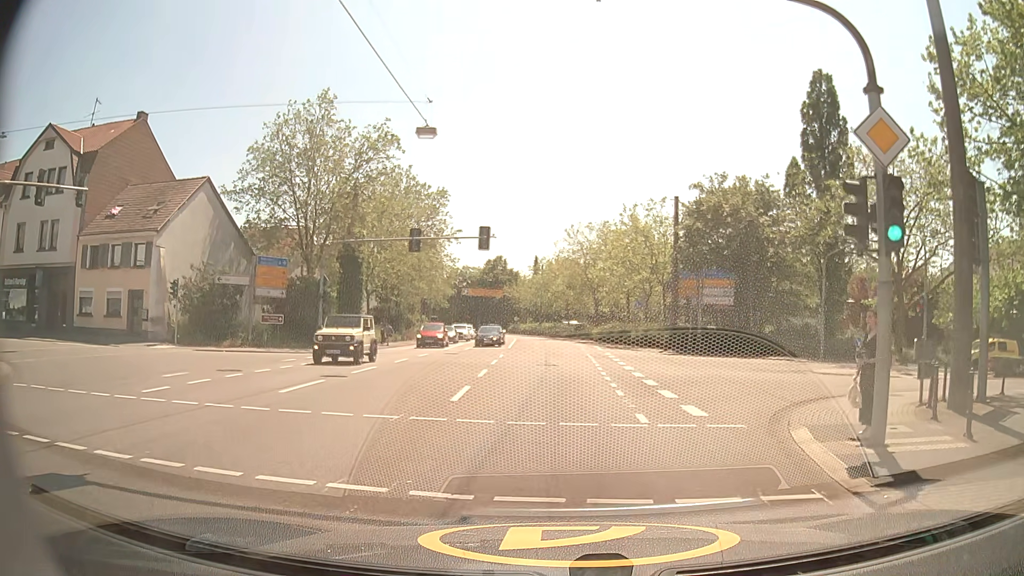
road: secondary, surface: asphalt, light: Day
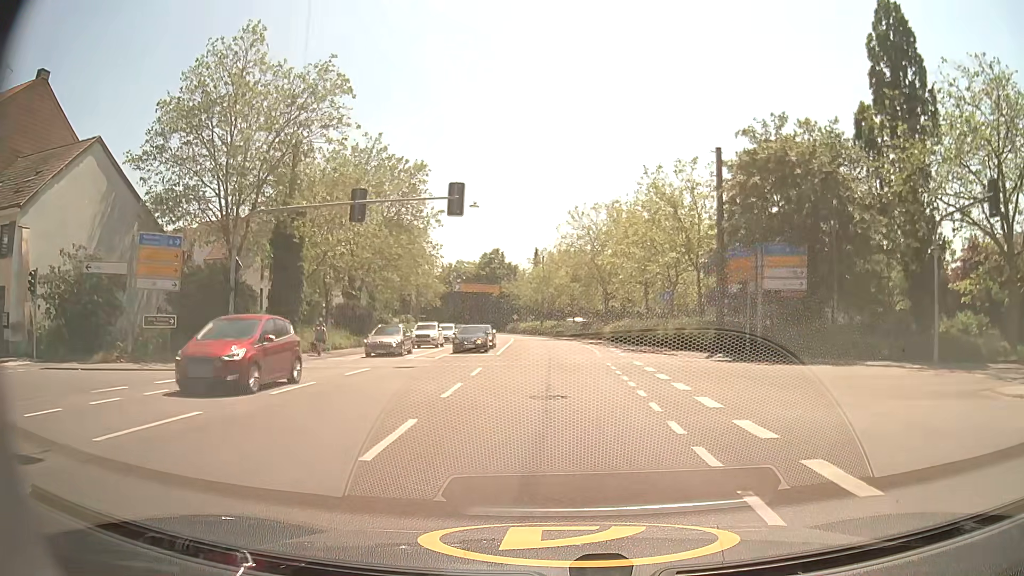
(-0.3, +12.1) m; -1°
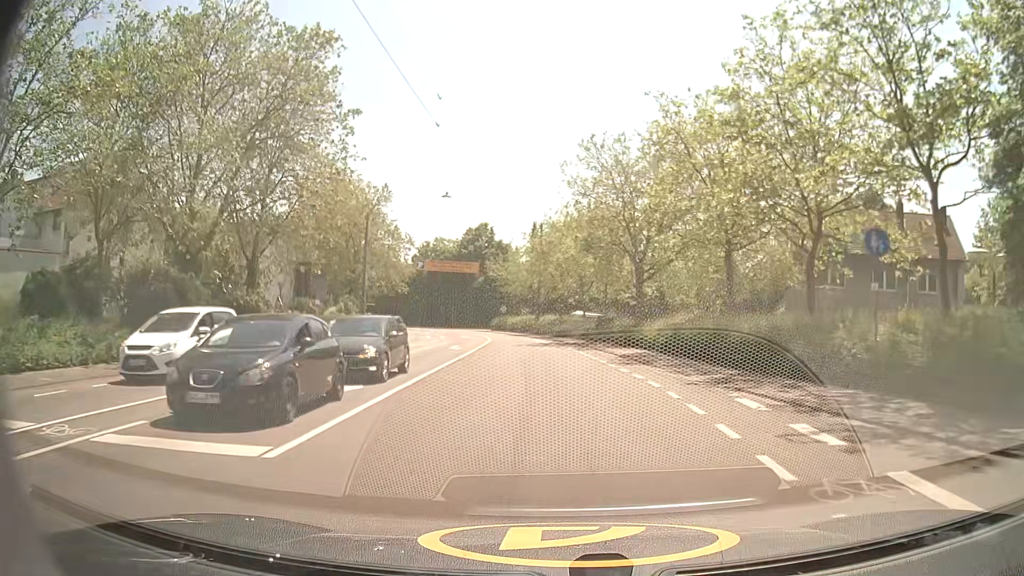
(0.0, +26.1) m; -1°
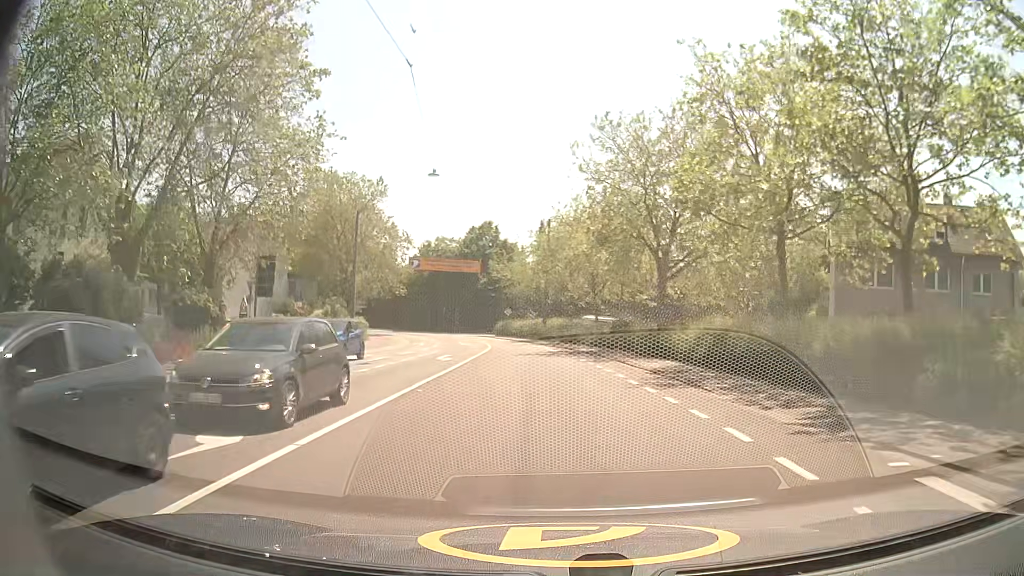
(0.0, +5.9) m; -2°
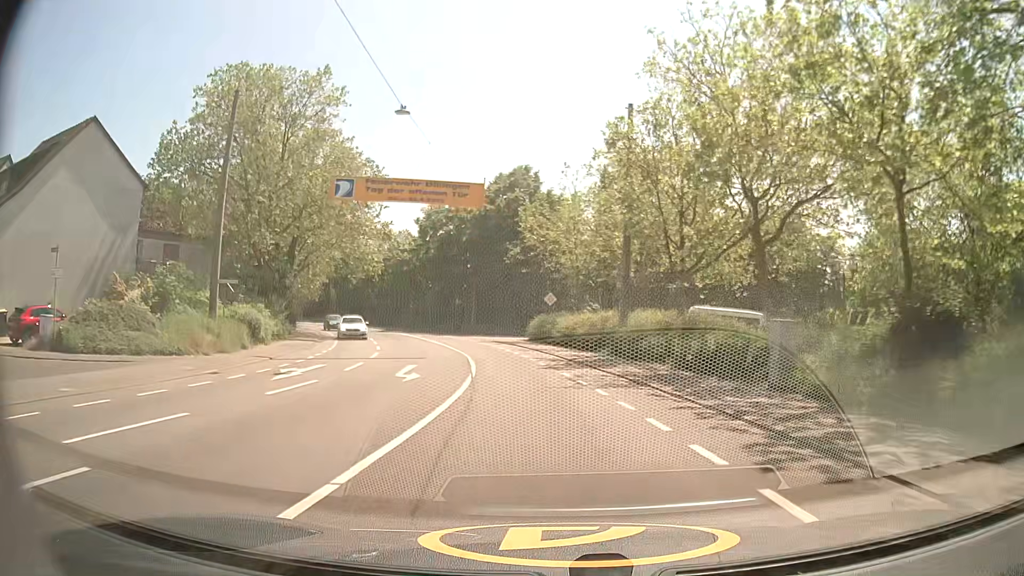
(-0.7, +31.9) m; -3°
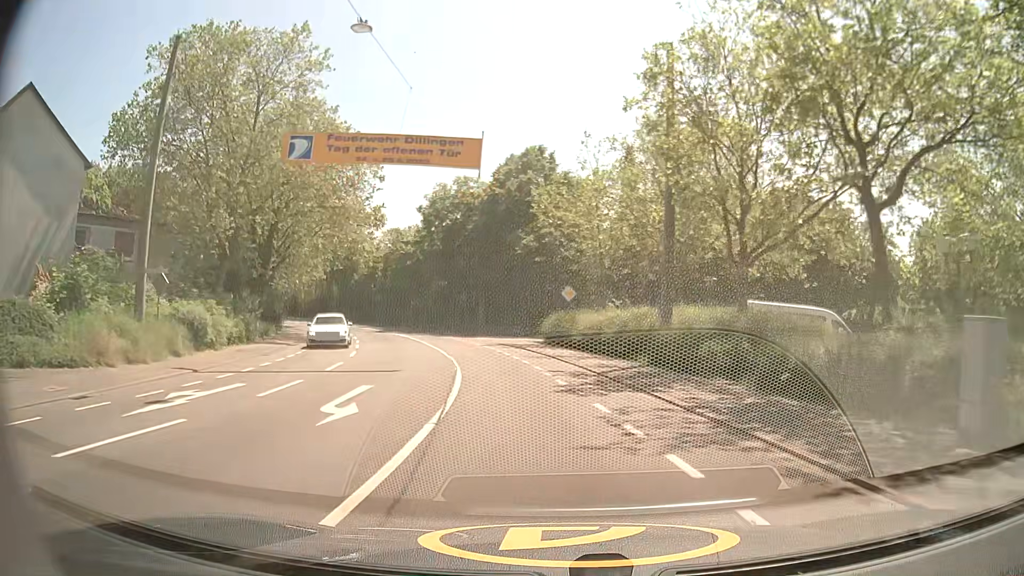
(-0.1, +6.7) m; -2°
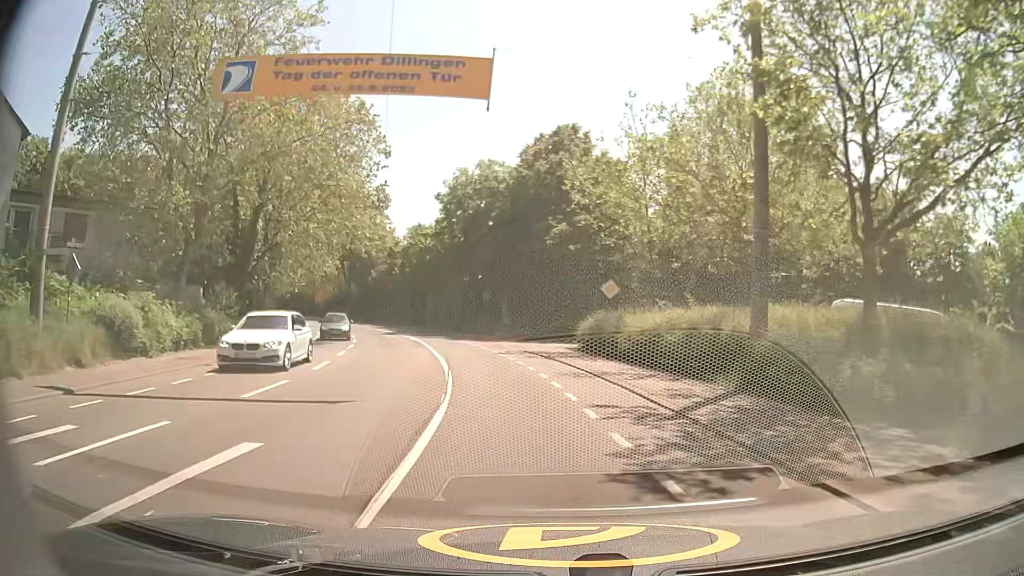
(-0.1, +6.7) m; -2°
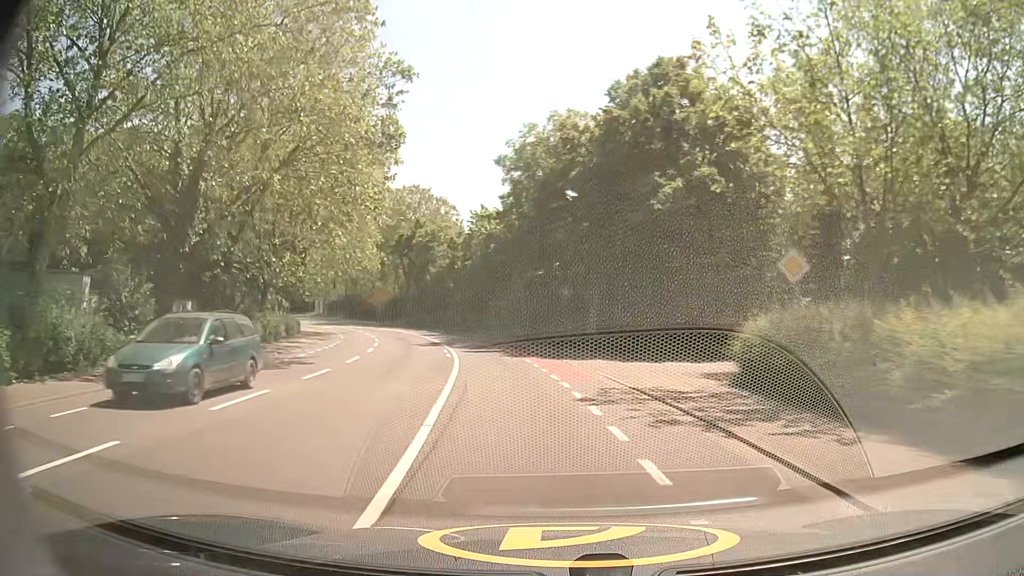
(-0.9, +13.6) m; -8°
(0, +10) (-1, +20) (-3, +30) (-6, +39) (-8, +49) (-11, +59) (-15, +68) (-20, +77) (-25, +85) (-31, +94) m
